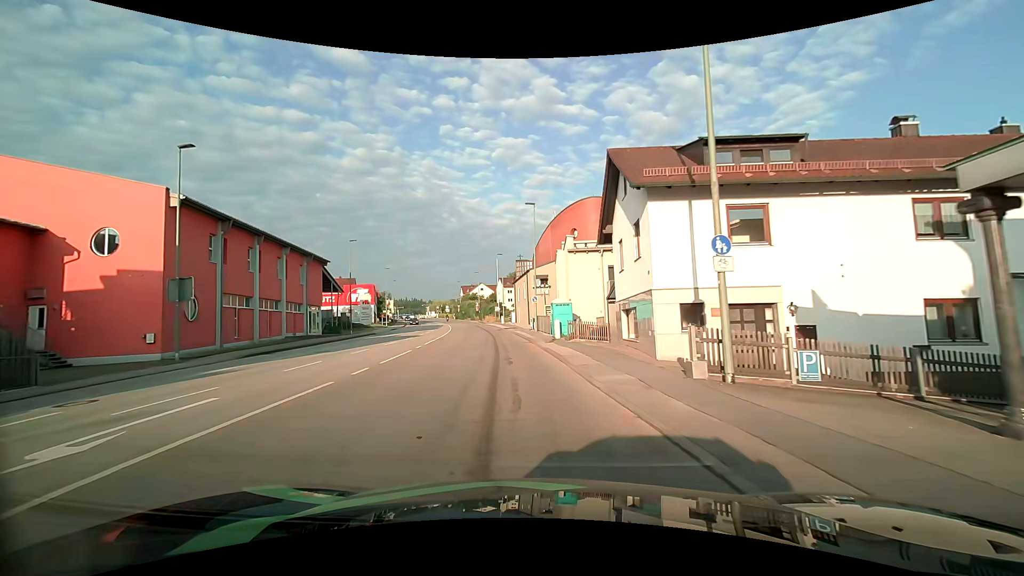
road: tertiary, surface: asphalt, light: Day
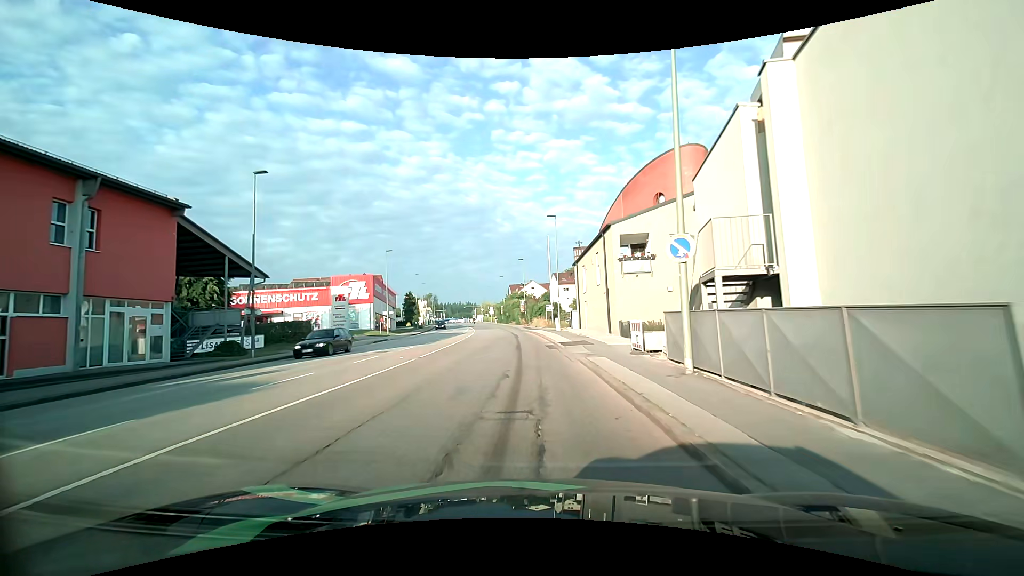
(-1.8, +28.9) m; -6°
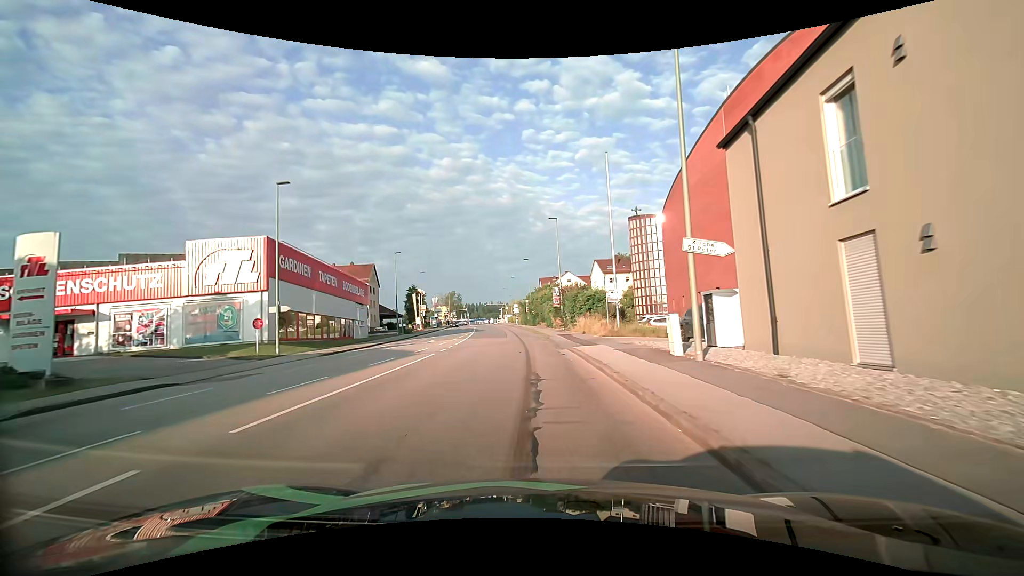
(-0.8, +31.7) m; -3°
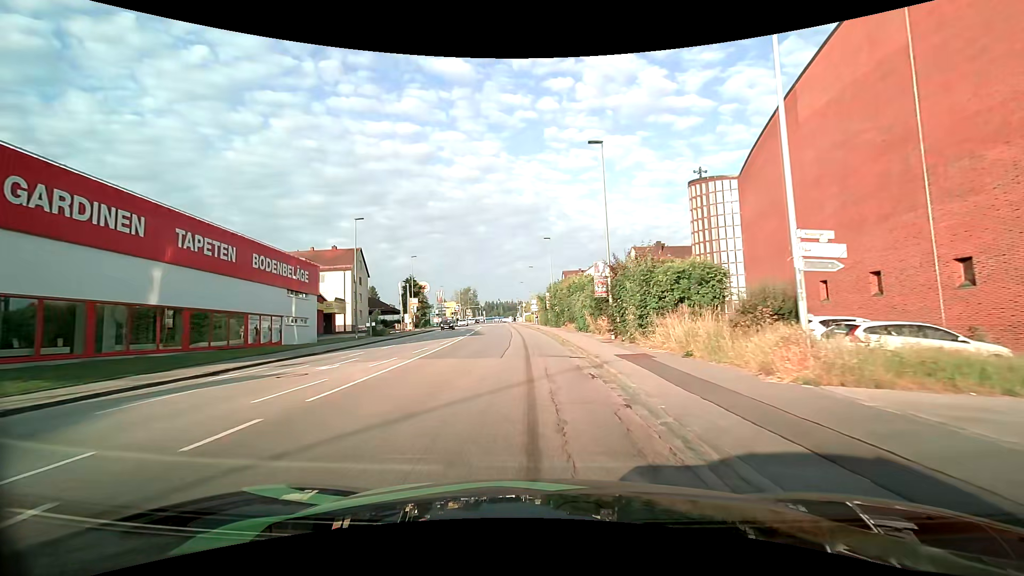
(-0.5, +20.0) m; -3°
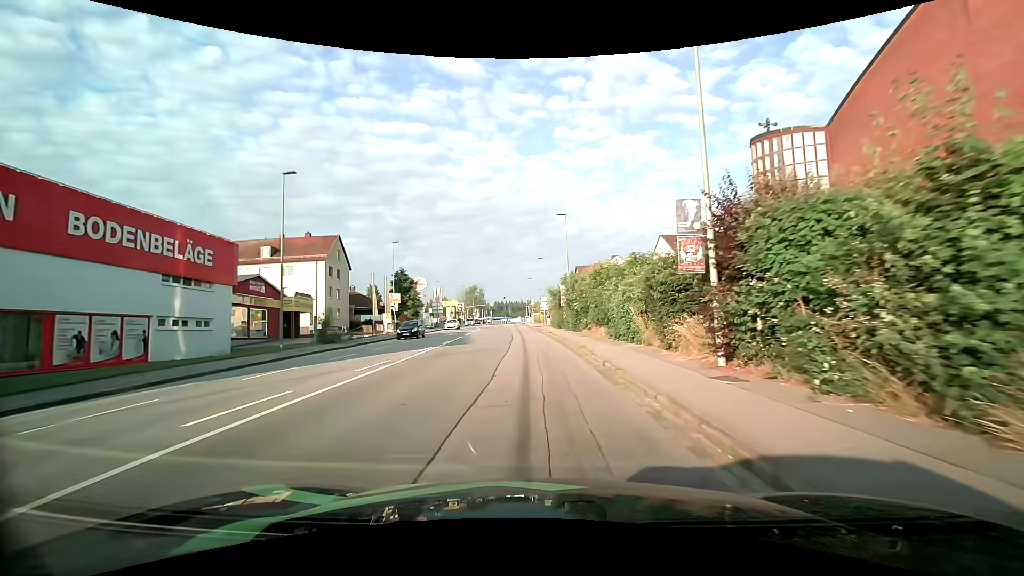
(-0.1, +13.7) m; -1°
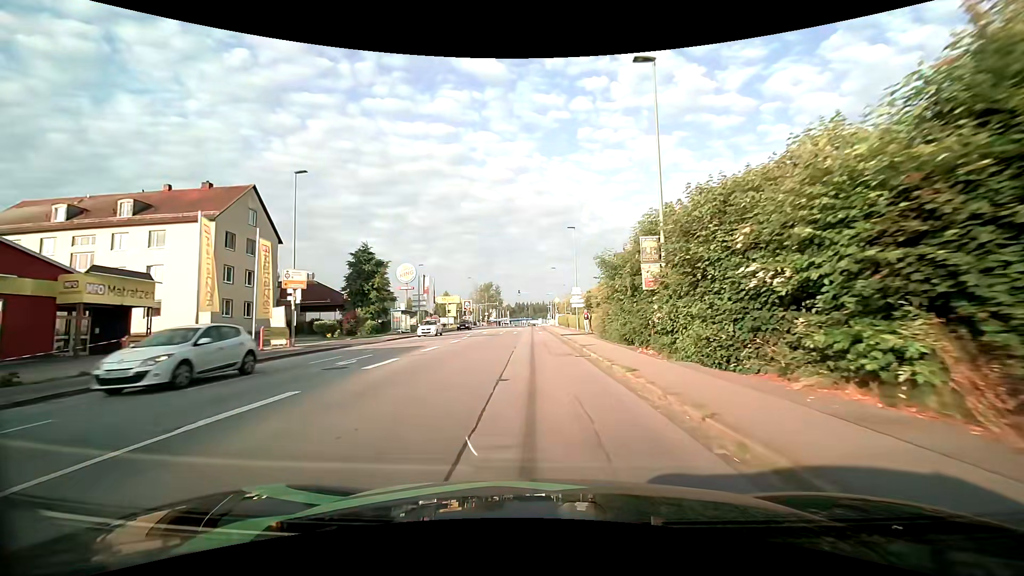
(-0.6, +27.5) m; -2°
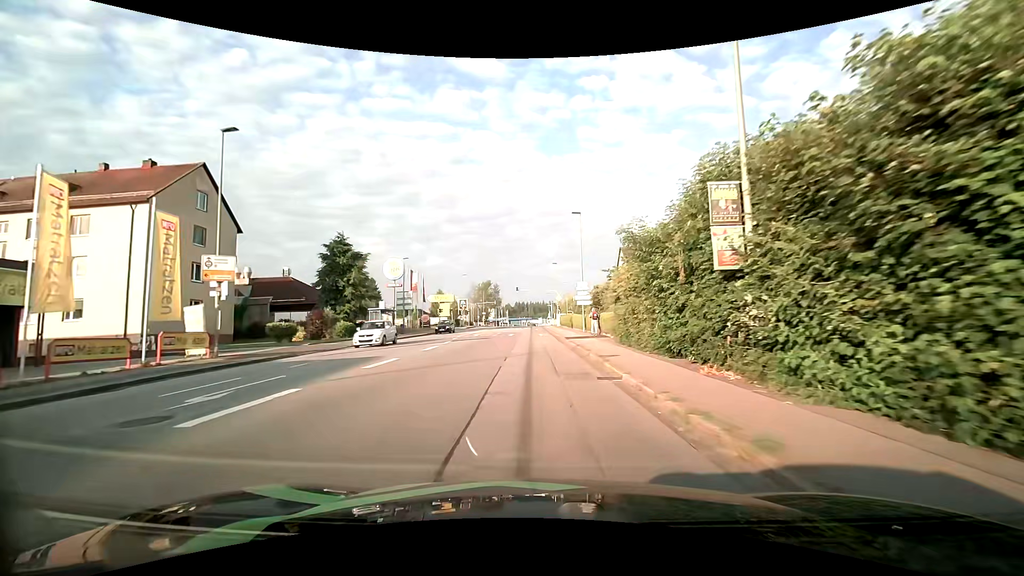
(0.0, +6.9) m; 0°
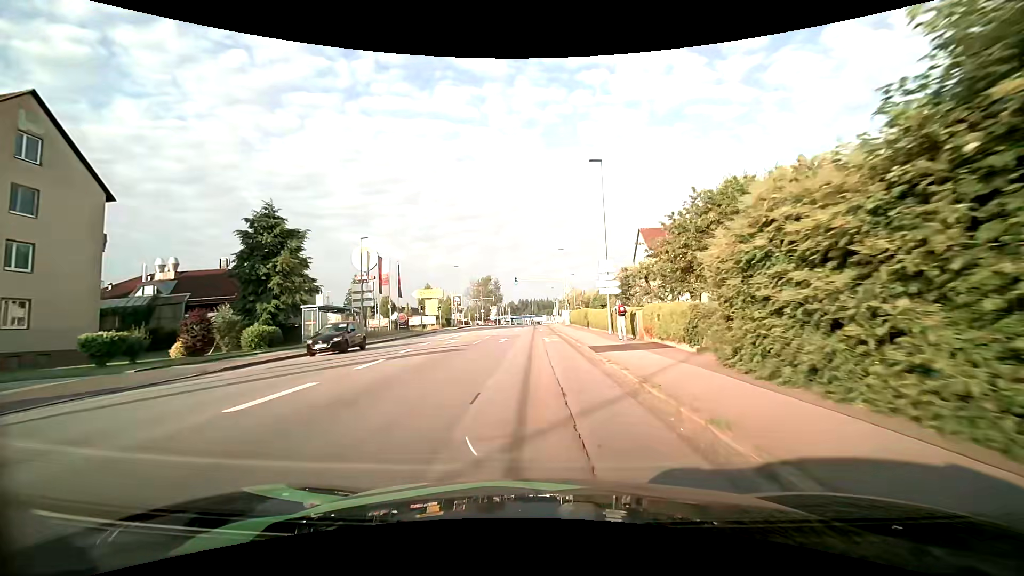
(0.0, +13.6) m; -1°
(0, +10) (0, +20) (0, +30) (0, +40) (0, +50) (0, +60) (0, +70) (0, +80) (0, +90) (0, +100) m
